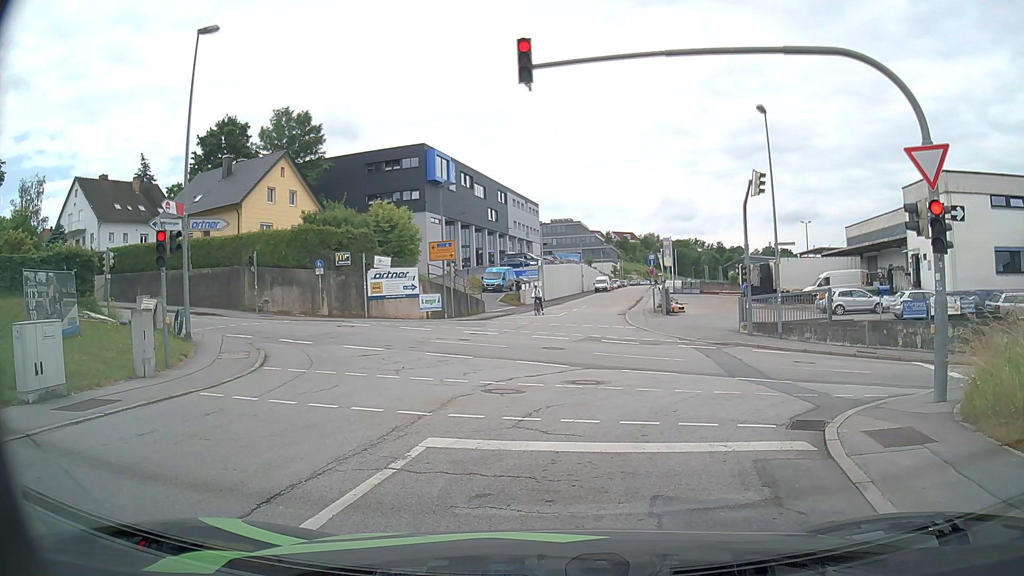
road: residential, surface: asphalt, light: Day
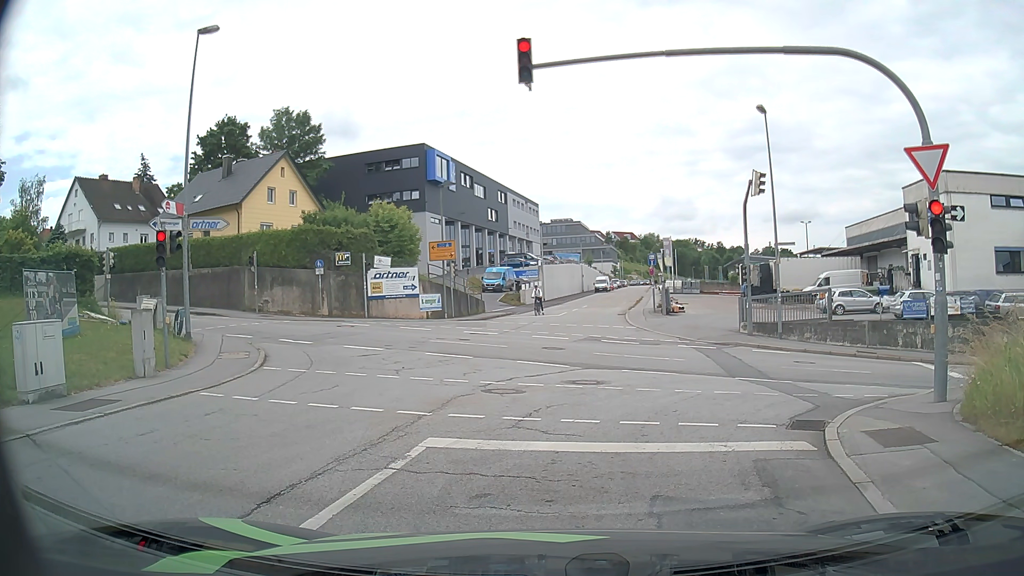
(0.0, 0.0) m; 0°
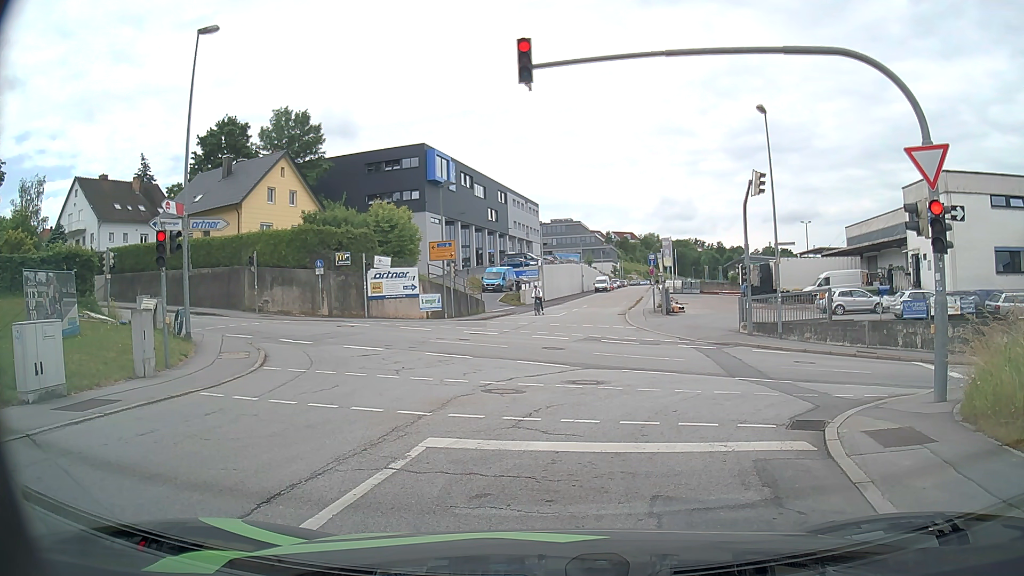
(0.0, 0.0) m; 0°
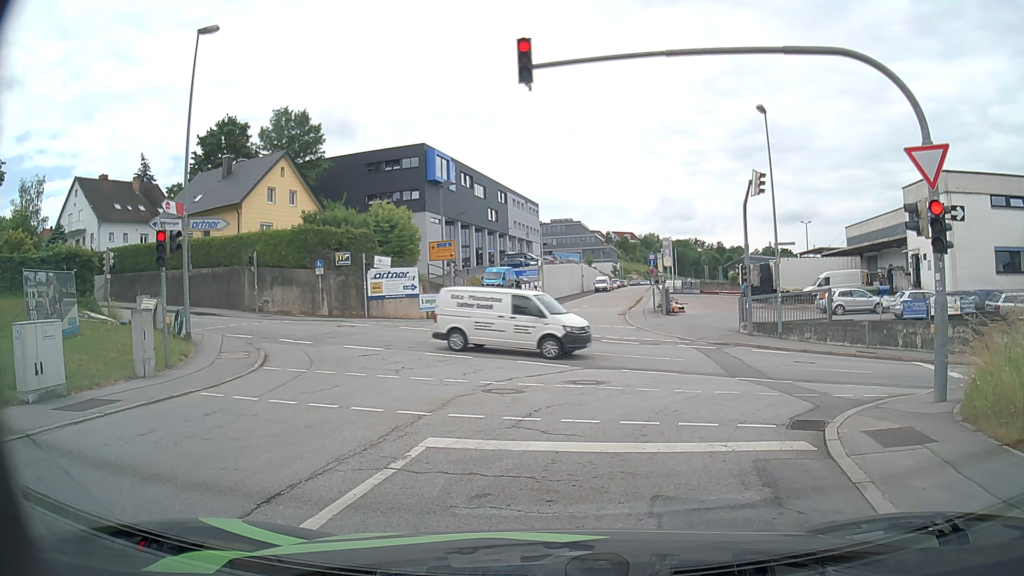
(0.0, 0.0) m; 0°
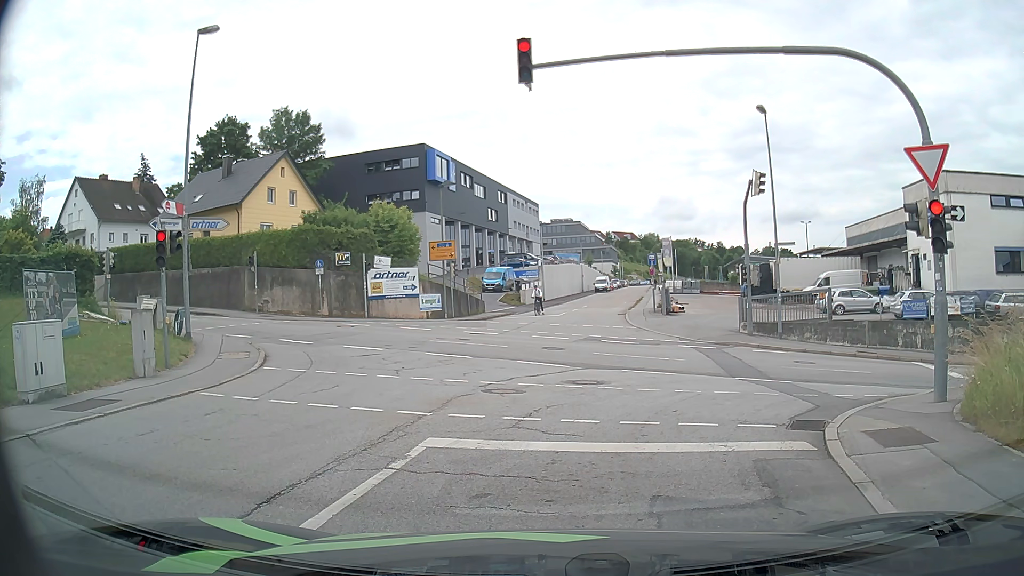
(0.0, 0.0) m; 0°
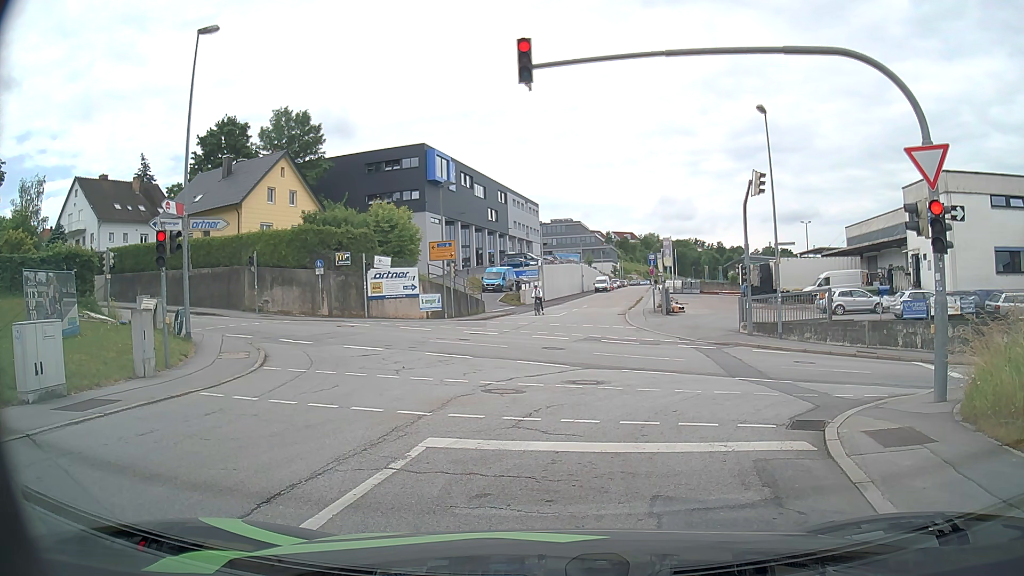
(0.0, 0.0) m; 0°
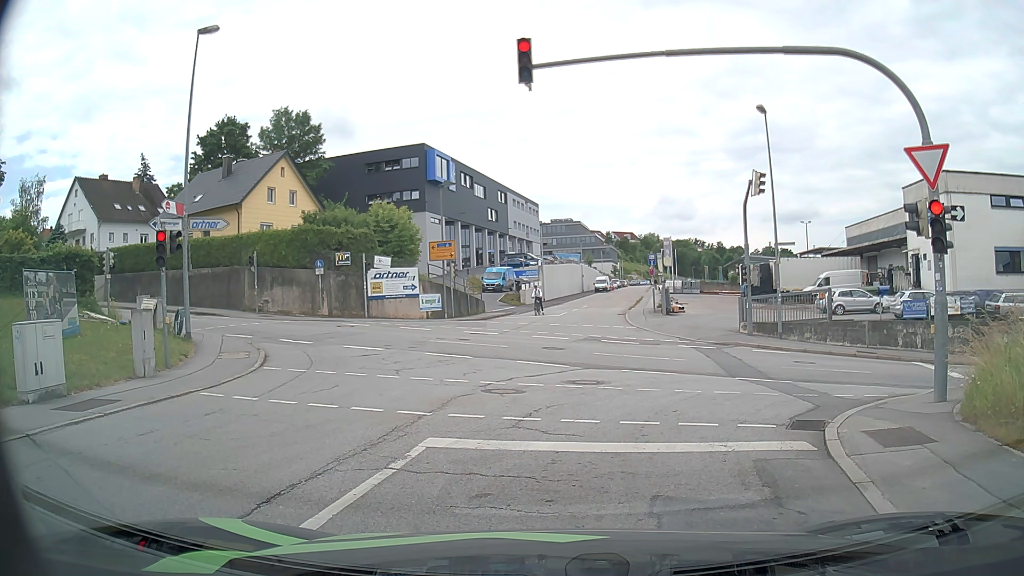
(0.0, 0.0) m; 0°
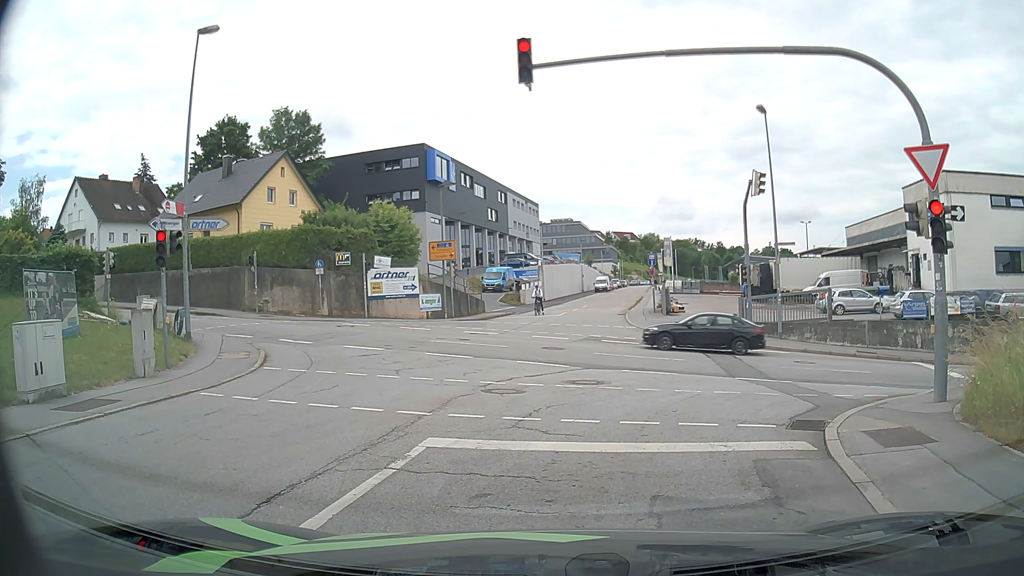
(0.0, 0.0) m; 0°
